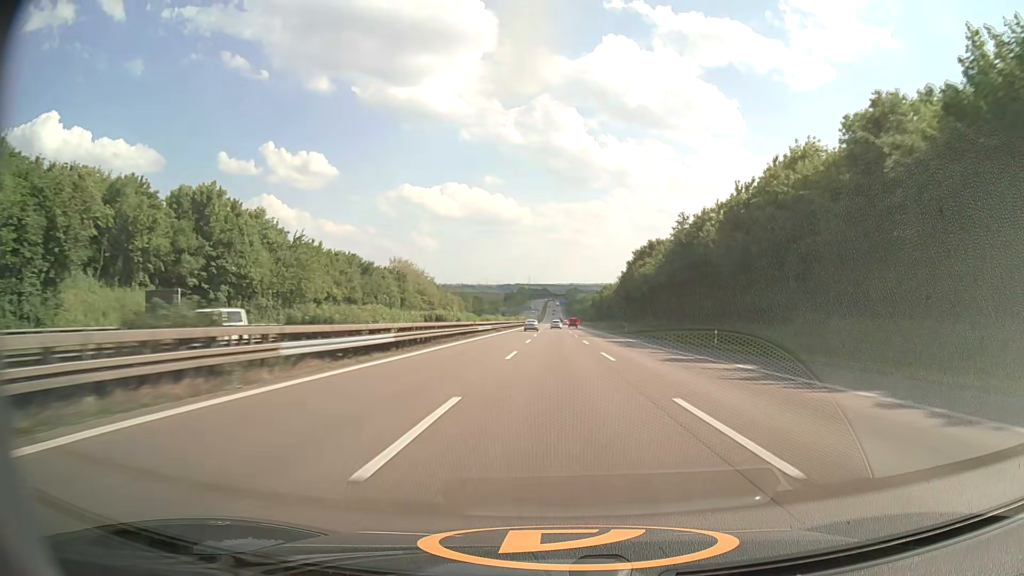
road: motorway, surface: asphalt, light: Day
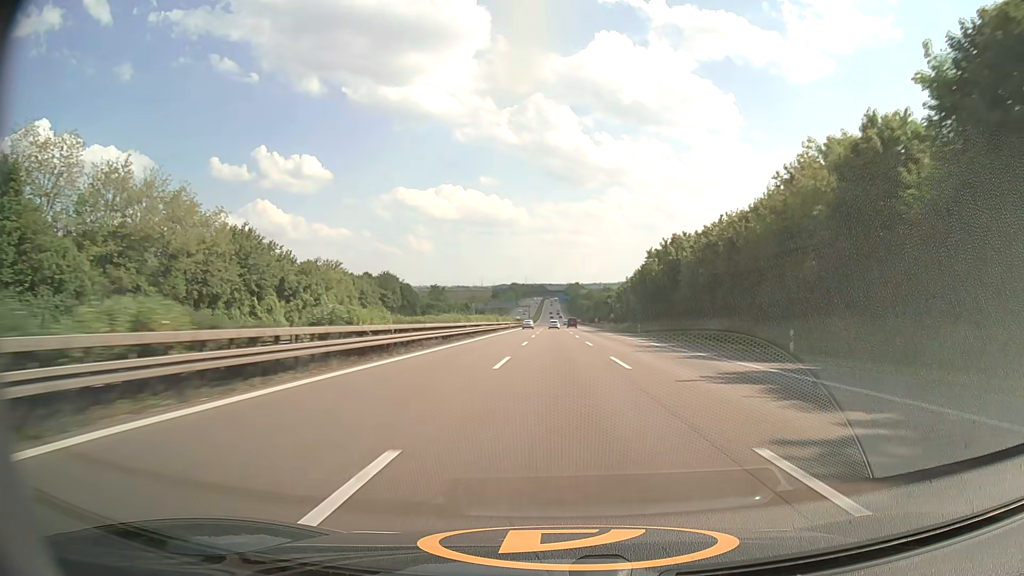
(+0.1, +112.1) m; 0°
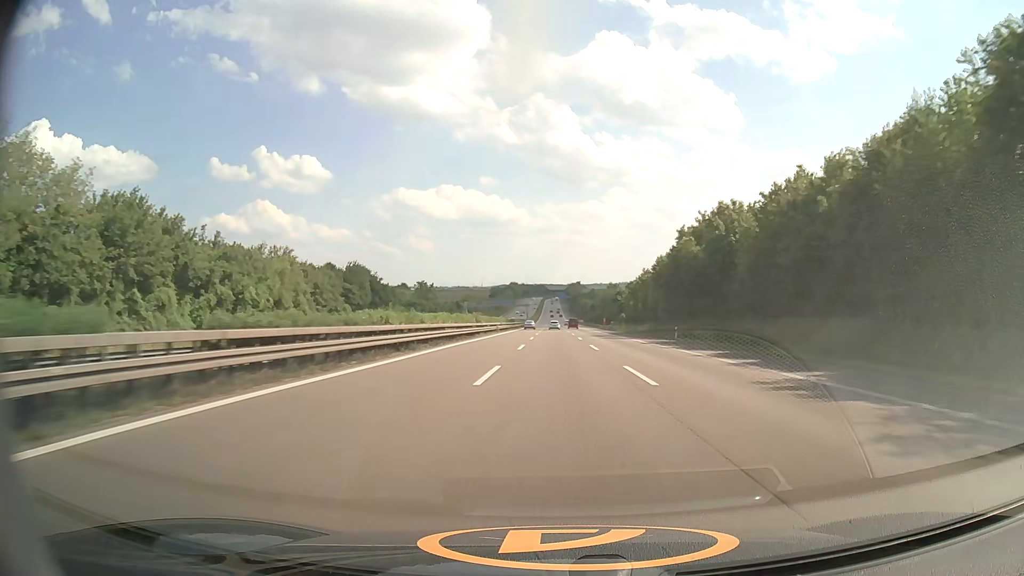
(0.0, +22.6) m; 0°
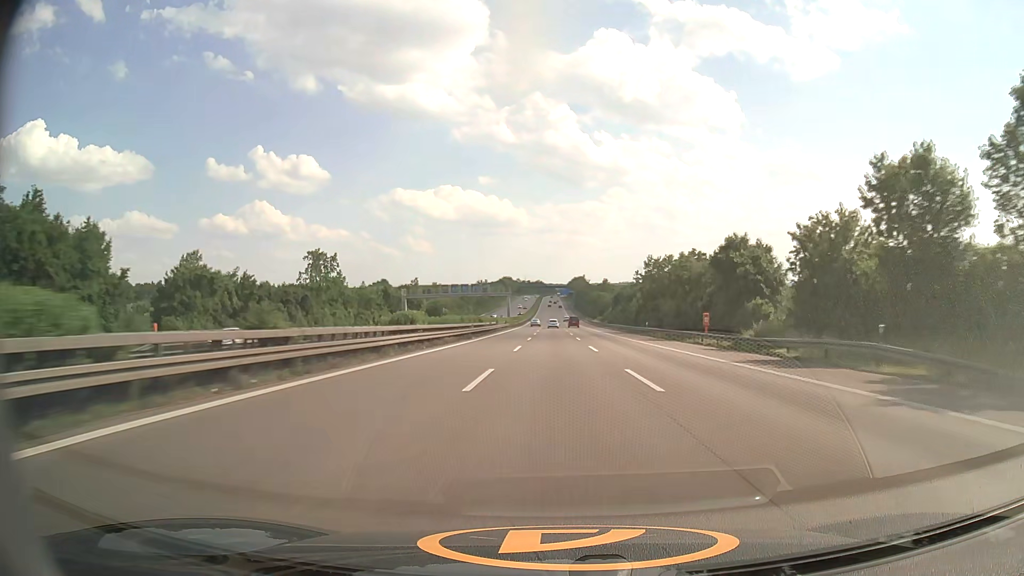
(0.0, +90.5) m; 0°
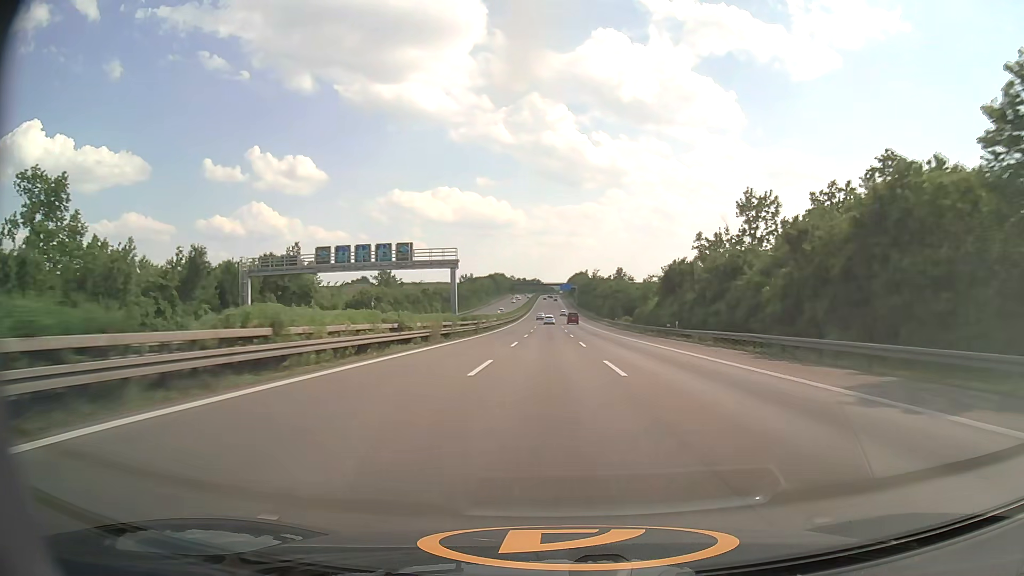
(+0.2, +68.1) m; 0°
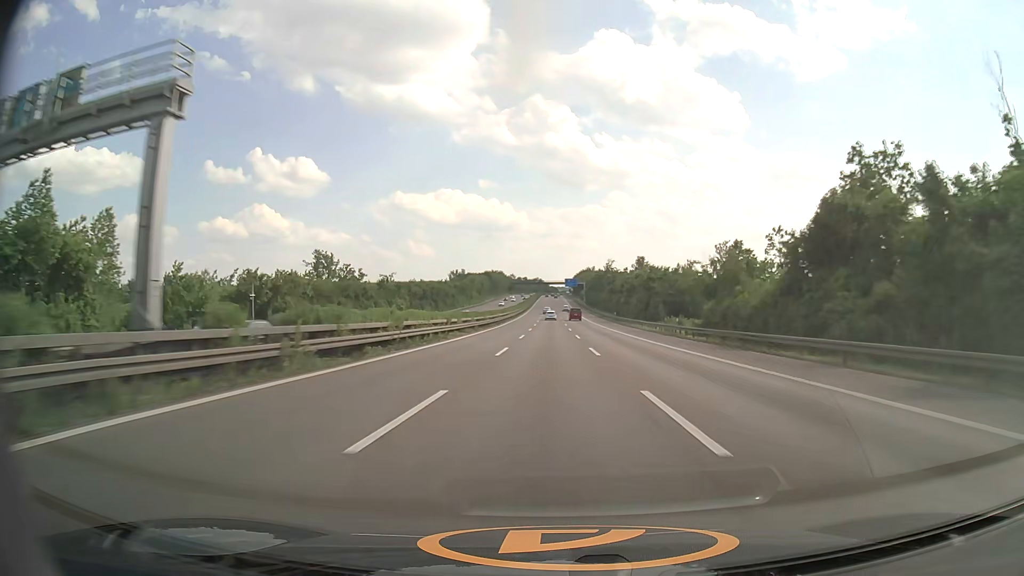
(-0.1, +45.4) m; 0°
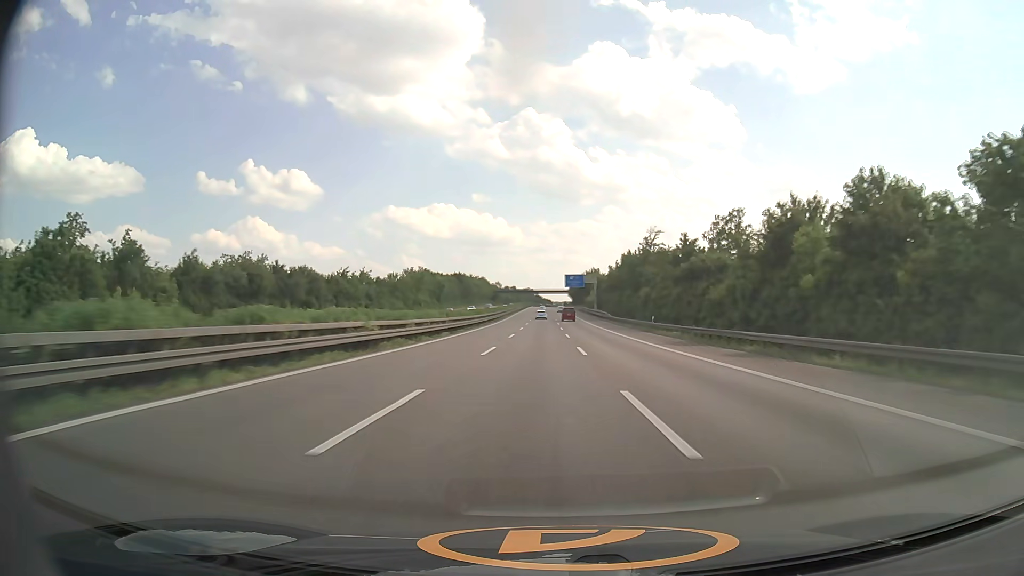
(+0.1, +89.5) m; 0°
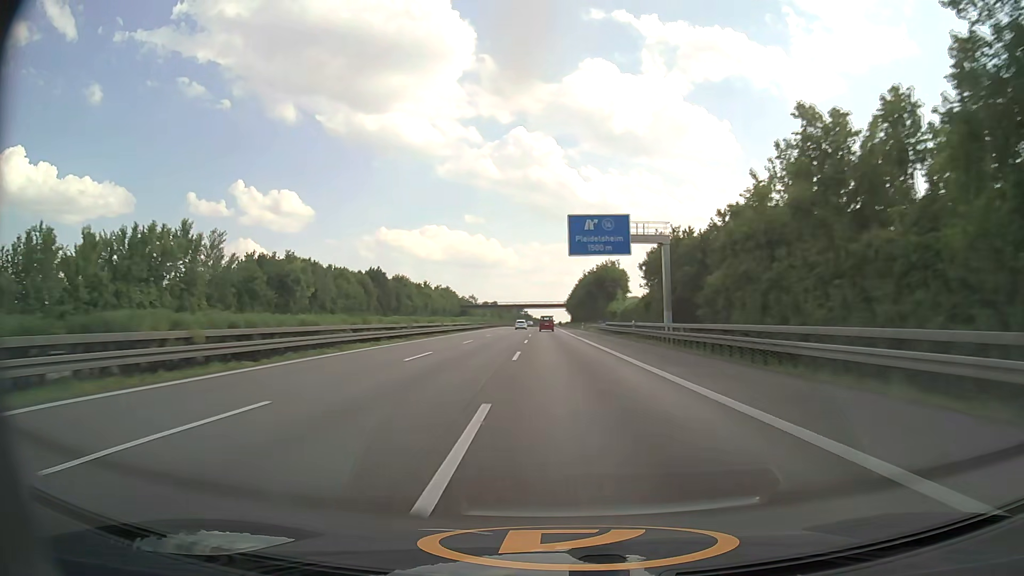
(+1.5, +109.0) m; +1°
(0, +10) (0, +20) (0, +30) (0, +40) (0, +50) (-1, +60) (-1, +70) (-1, +80) (-1, +90) (-1, +100) m
